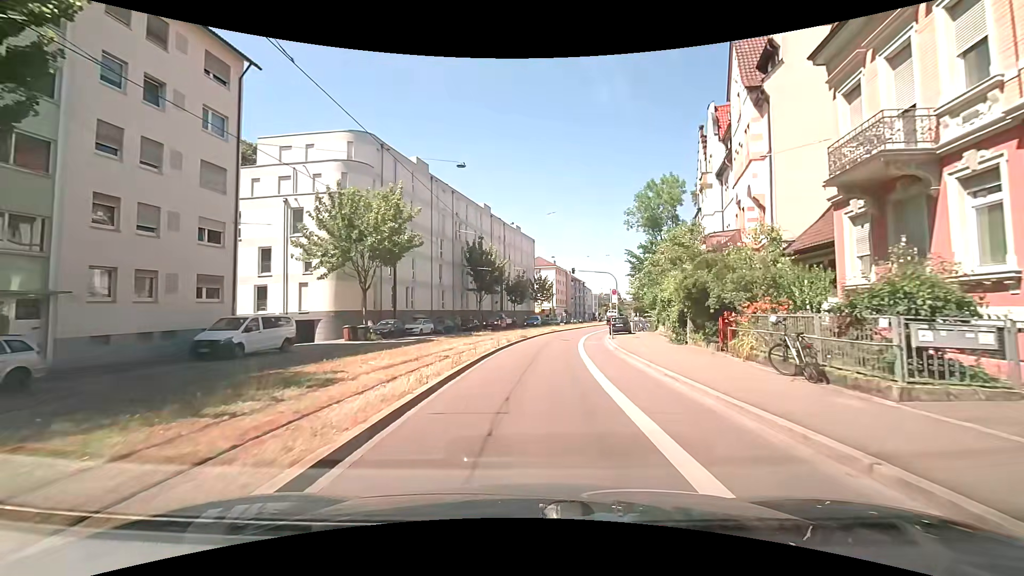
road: primary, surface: asphalt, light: Day
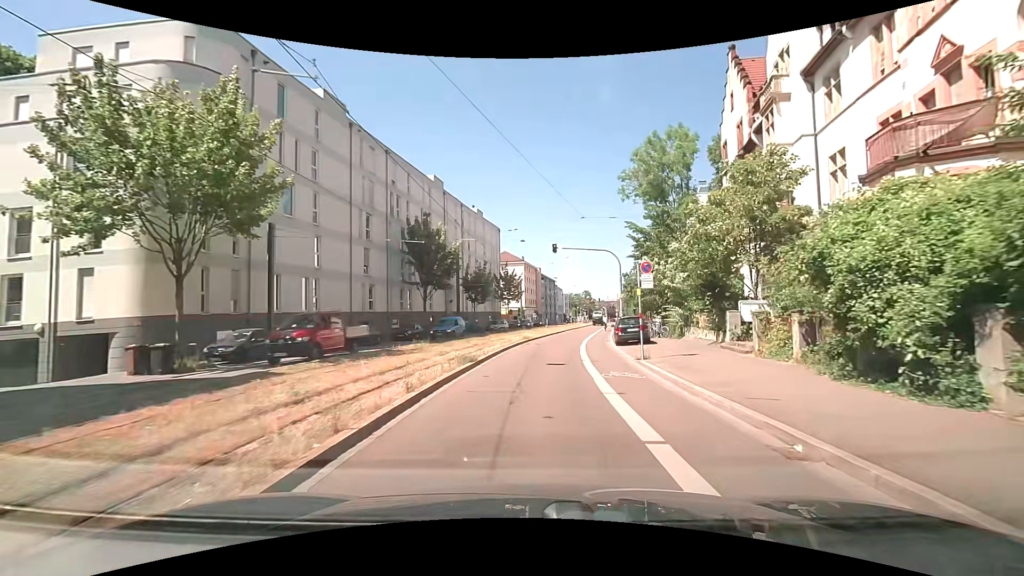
(+0.6, +15.9) m; +4°
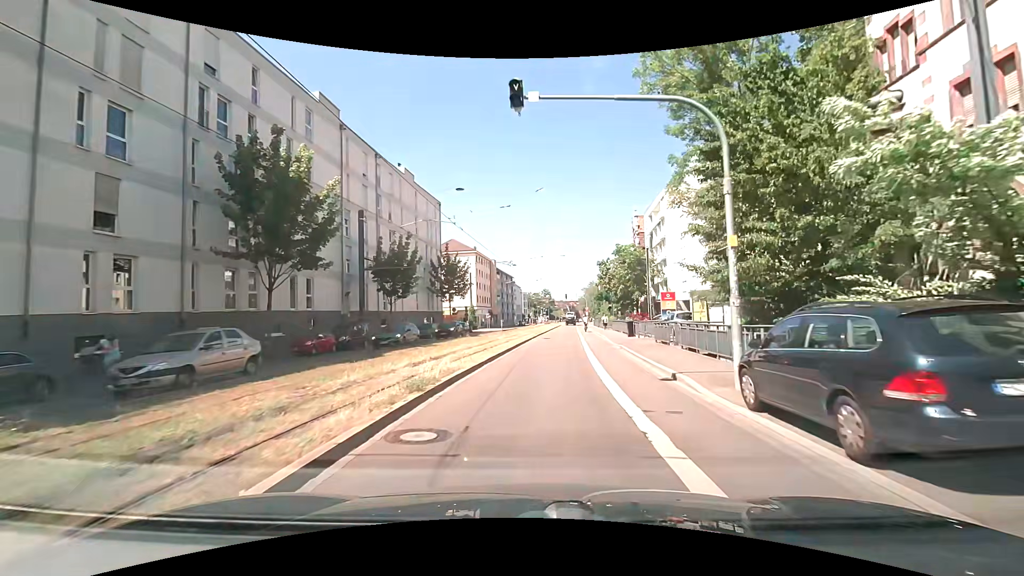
(+1.0, +21.5) m; +6°
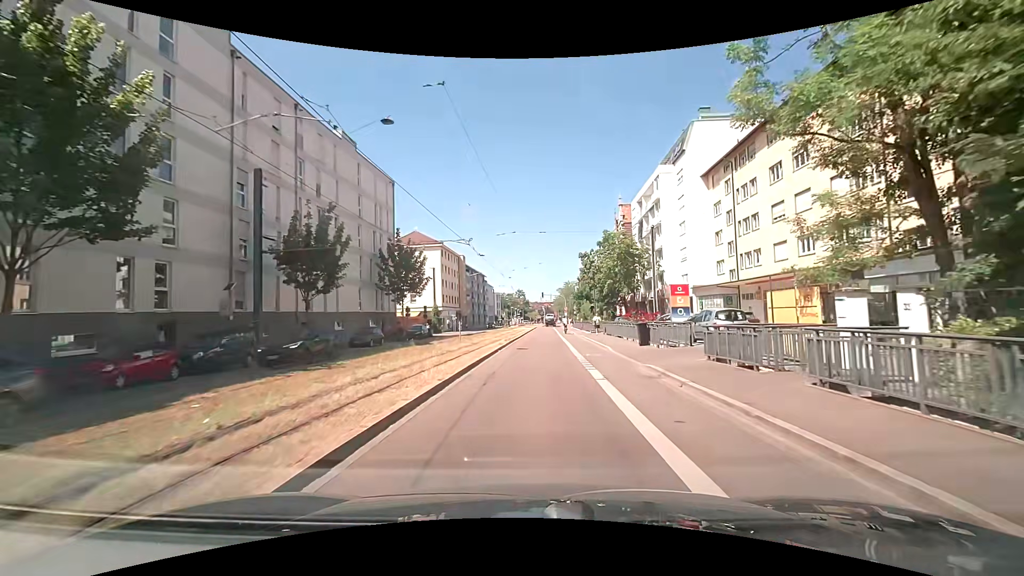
(+0.1, +11.0) m; +2°
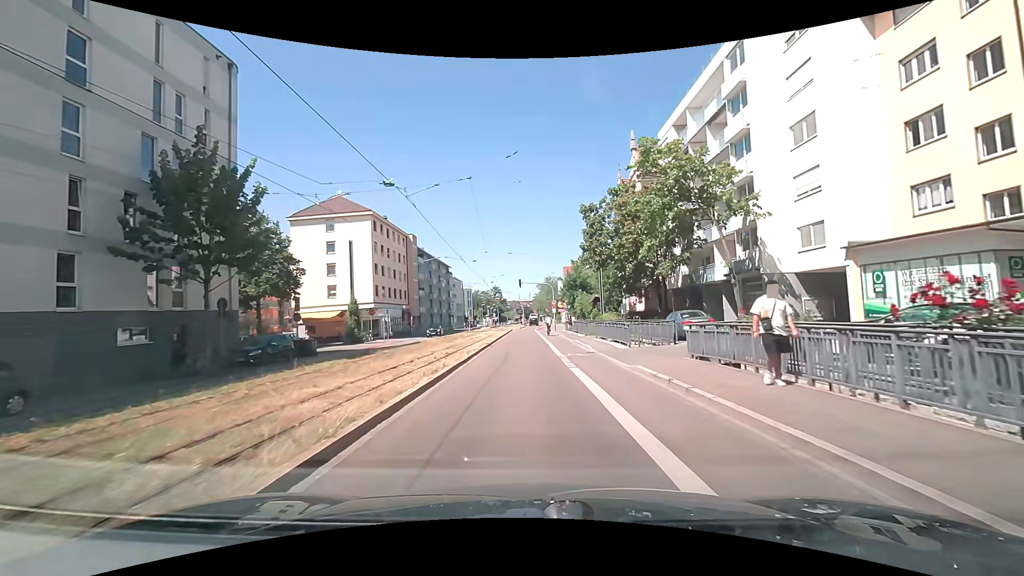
(+0.6, +27.4) m; +1°
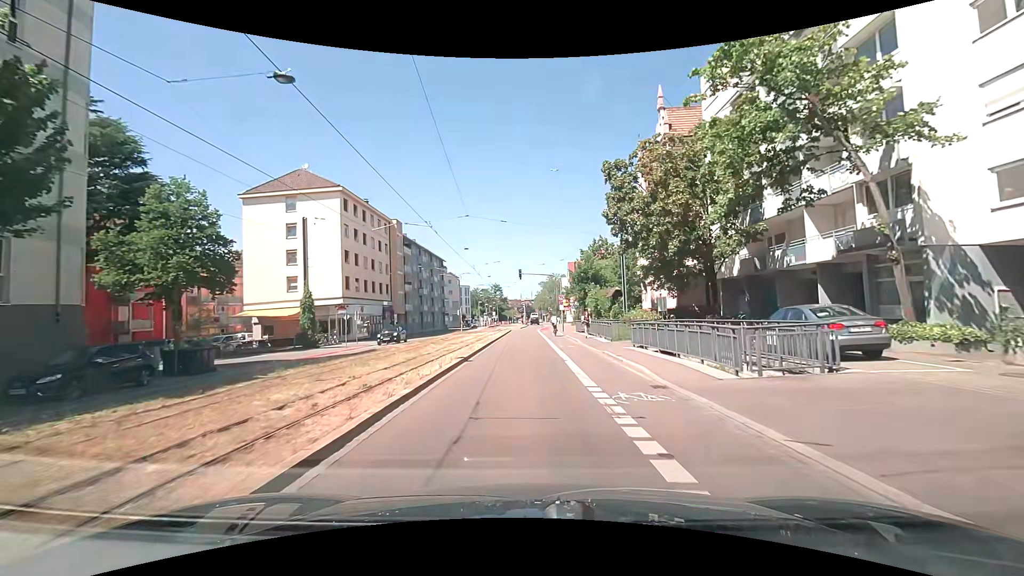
(+0.1, +10.8) m; 0°
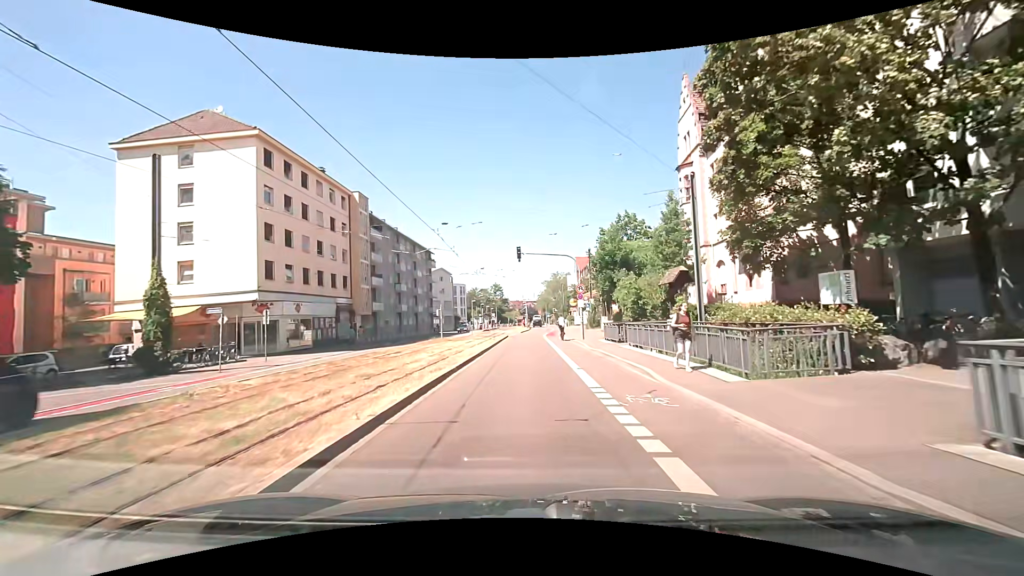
(0.0, +16.2) m; +1°
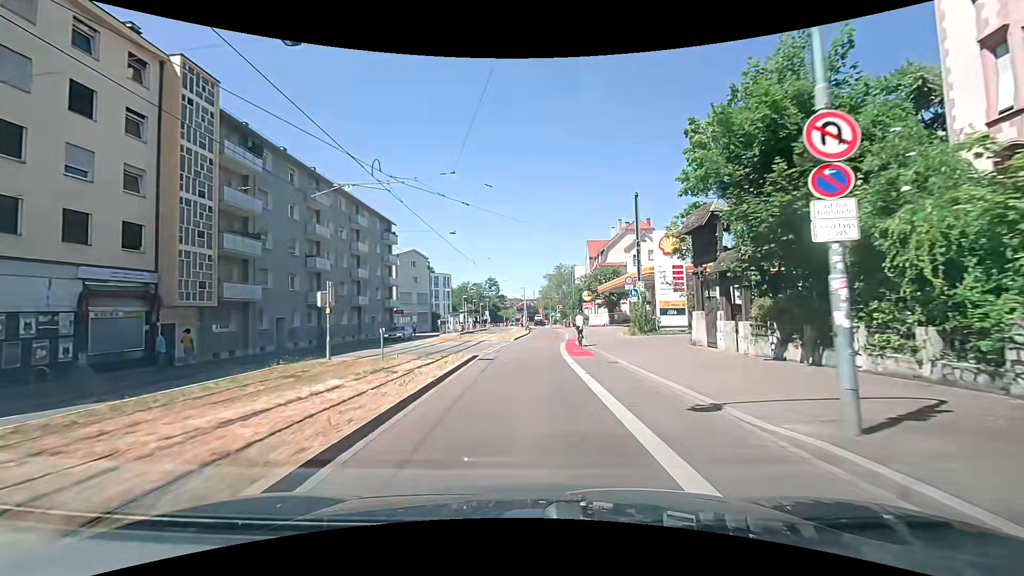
(-0.5, +27.4) m; -1°
(0, +10) (0, +20) (+1, +30) (+1, +40) (+2, +50) (+2, +60) (+2, +70) (+2, +80) (+3, +90) (+3, +100) m
